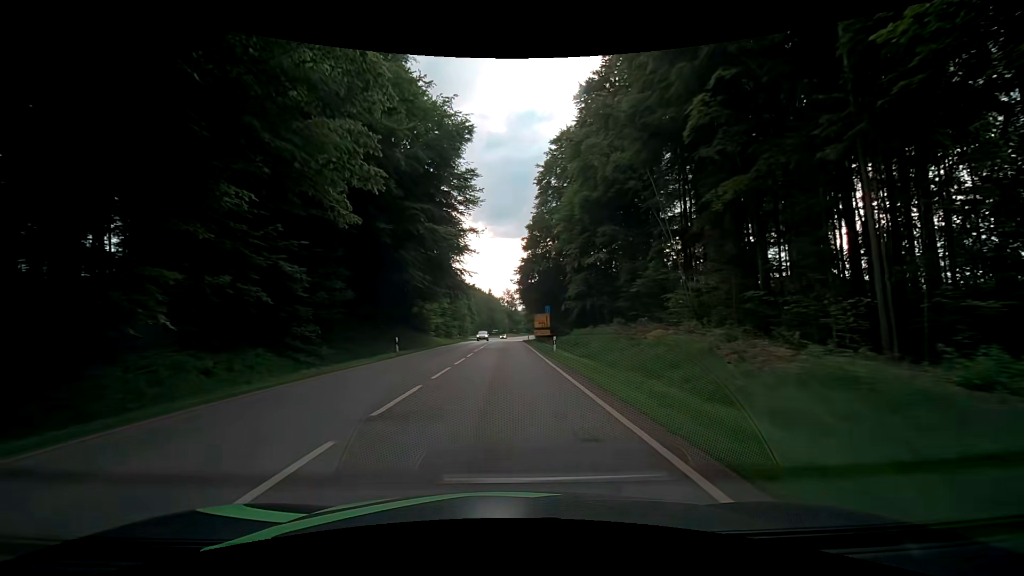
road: secondary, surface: asphalt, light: Day
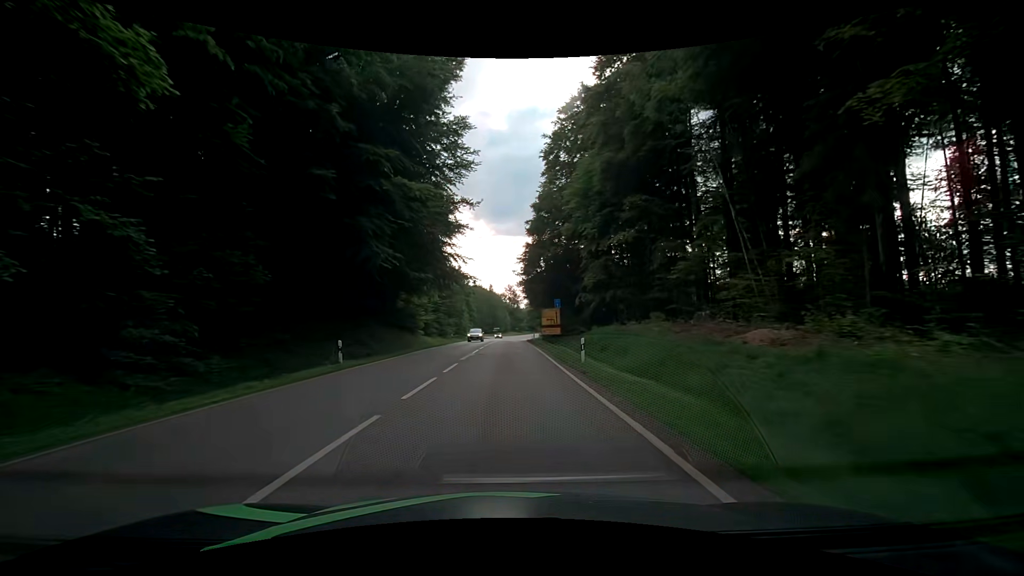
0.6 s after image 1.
(0.0, +10.2) m; 0°
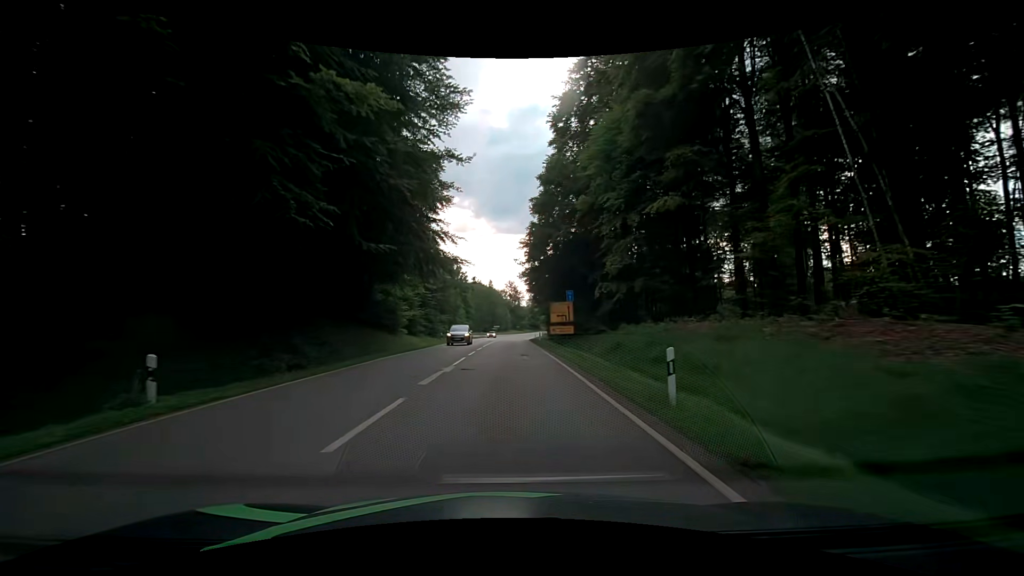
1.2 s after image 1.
(-0.1, +10.1) m; 0°
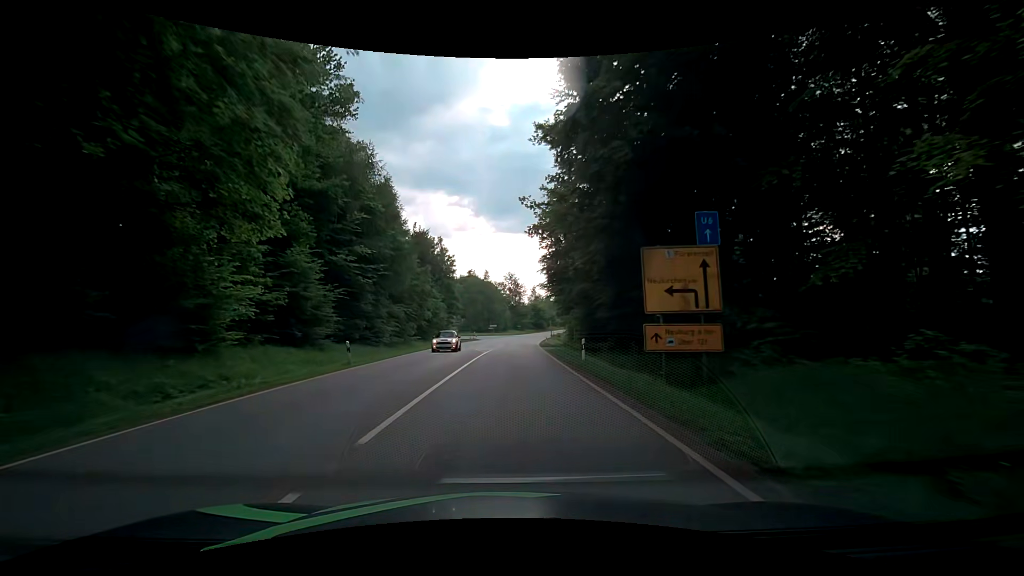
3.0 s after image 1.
(-0.3, +29.4) m; 0°
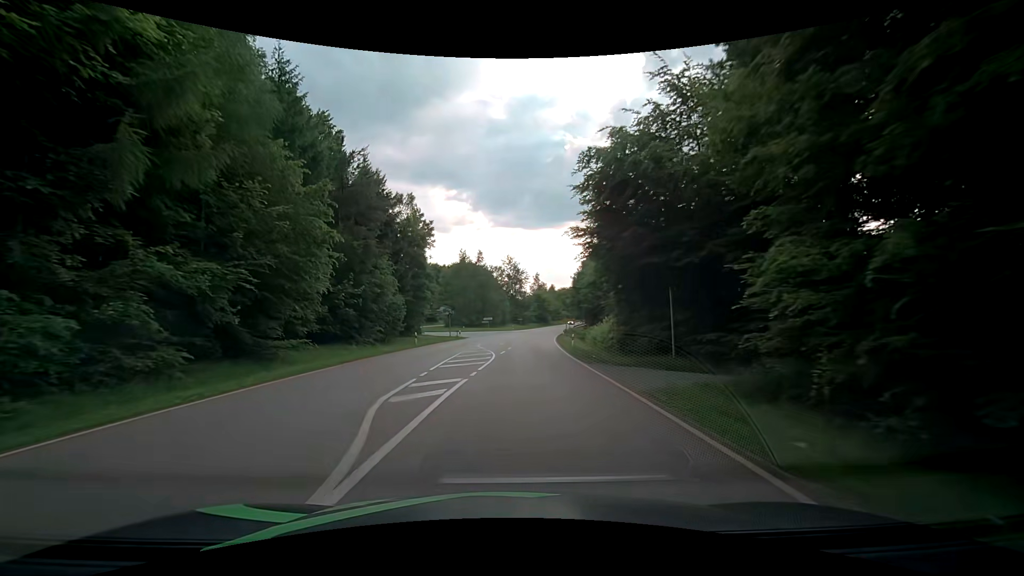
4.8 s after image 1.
(-0.1, +27.9) m; 0°
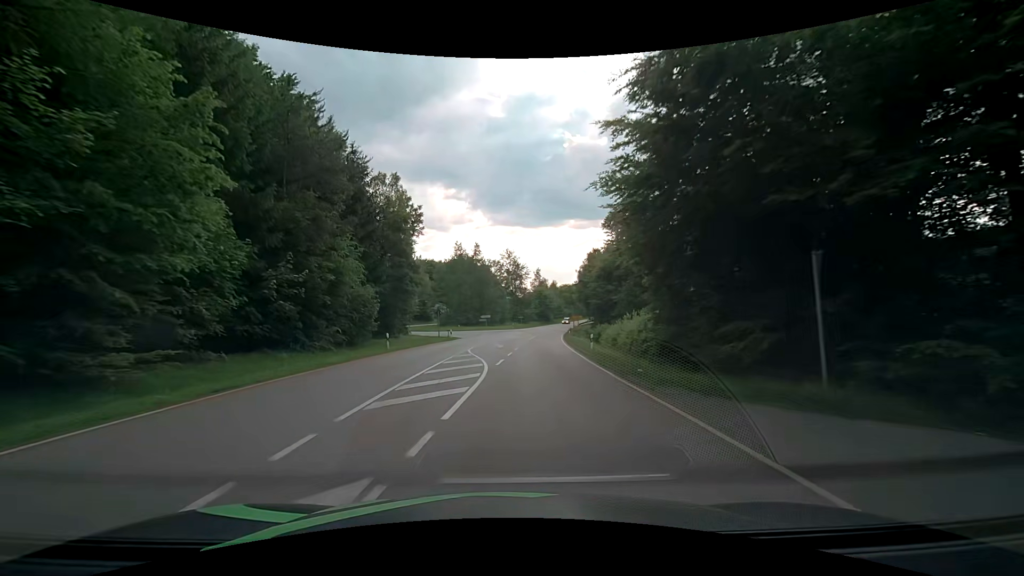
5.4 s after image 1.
(0.0, +8.8) m; 0°
(0, +10) (0, +20) (0, +30) (0, +40) (0, +50) (+1, +60) (0, +70) (-5, +78) (-13, +84) (-21, +90) m
